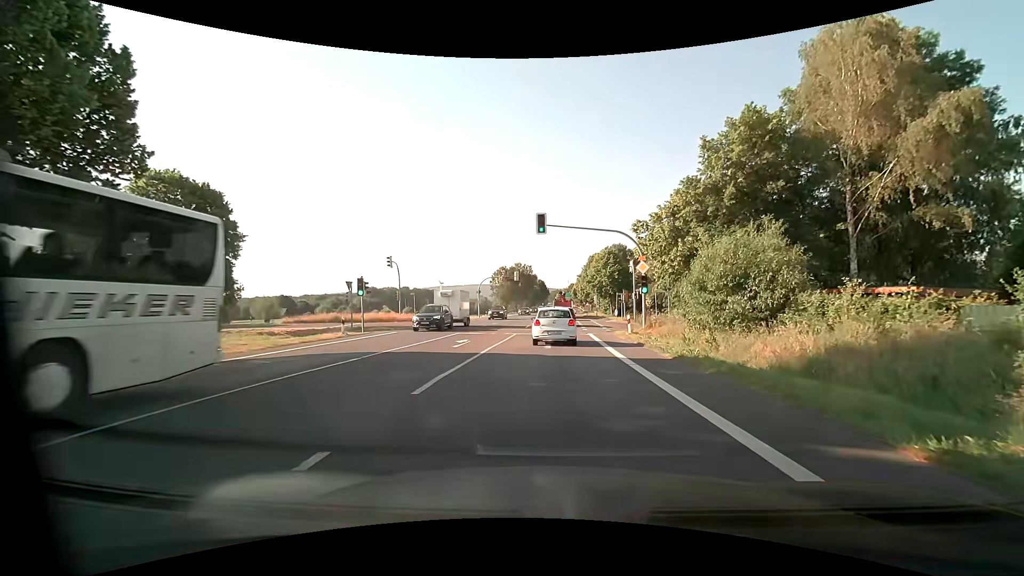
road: primary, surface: asphalt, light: Day
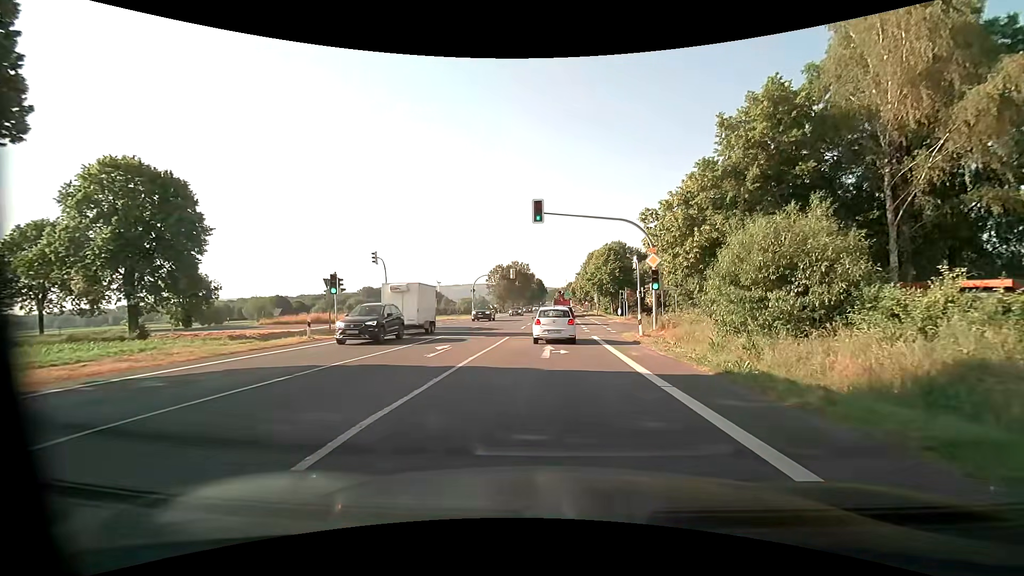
(0.0, +3.8) m; 0°
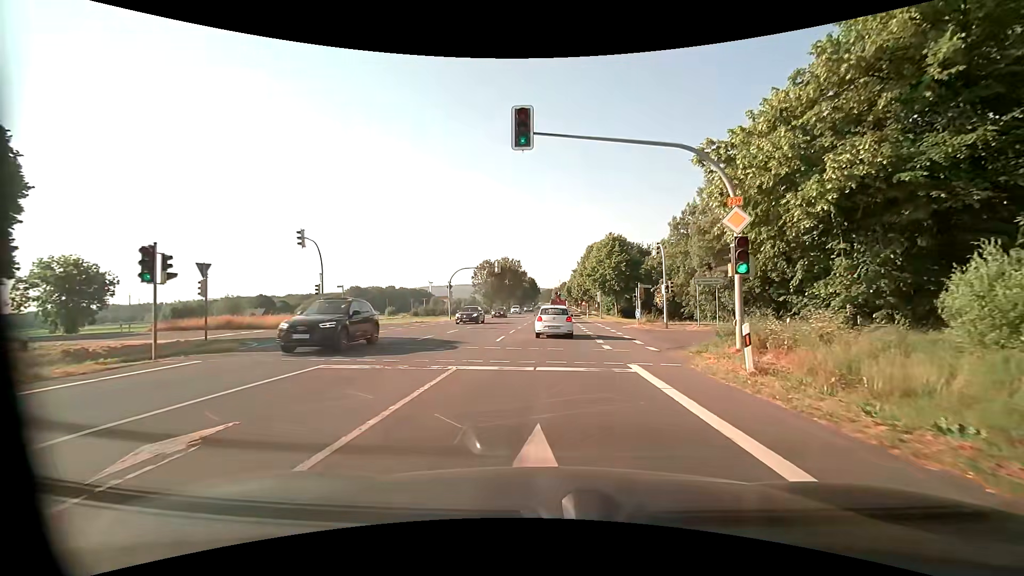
(+0.1, +13.0) m; +1°
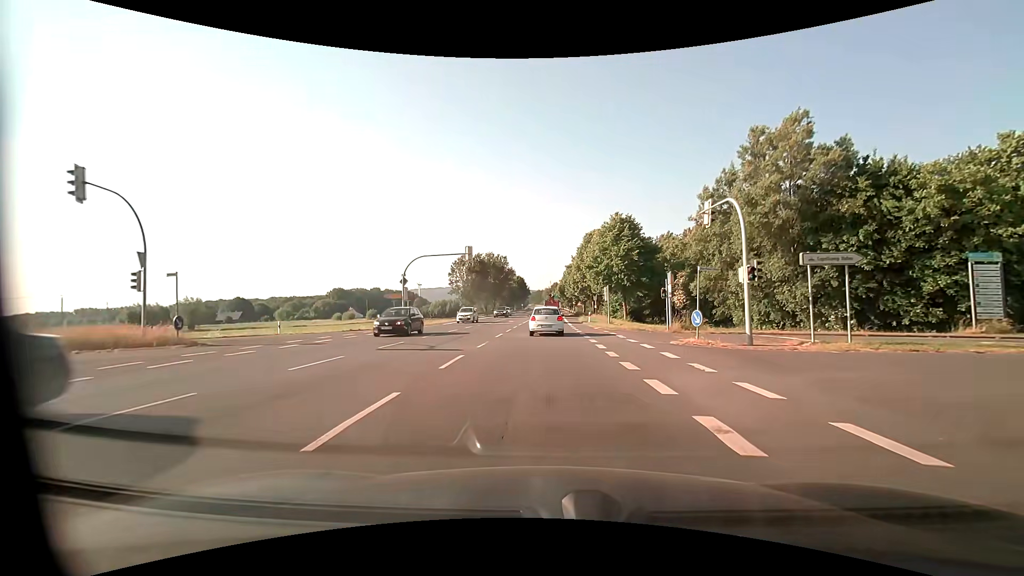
(+0.2, +15.6) m; +1°
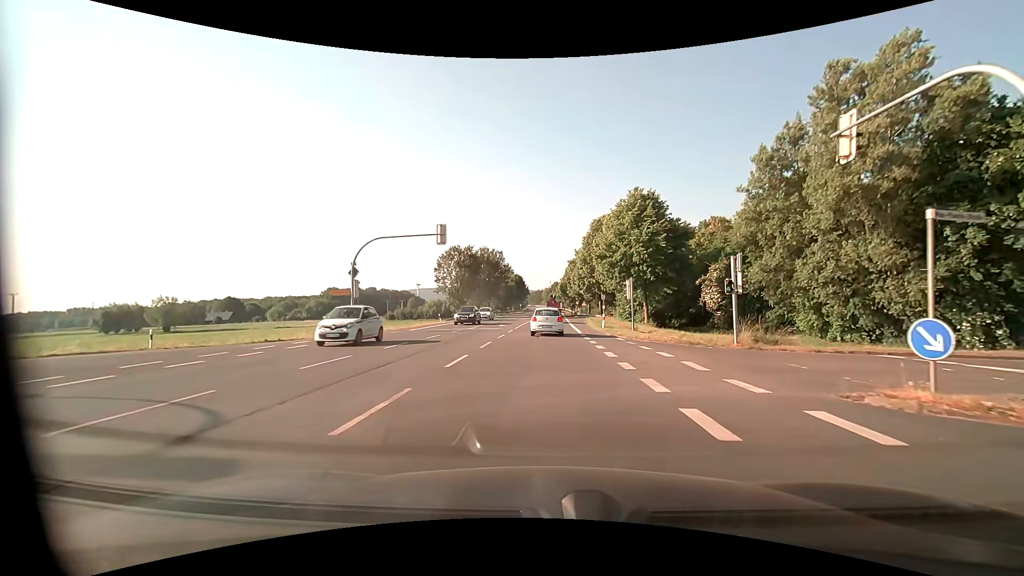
(0.0, +11.6) m; -1°
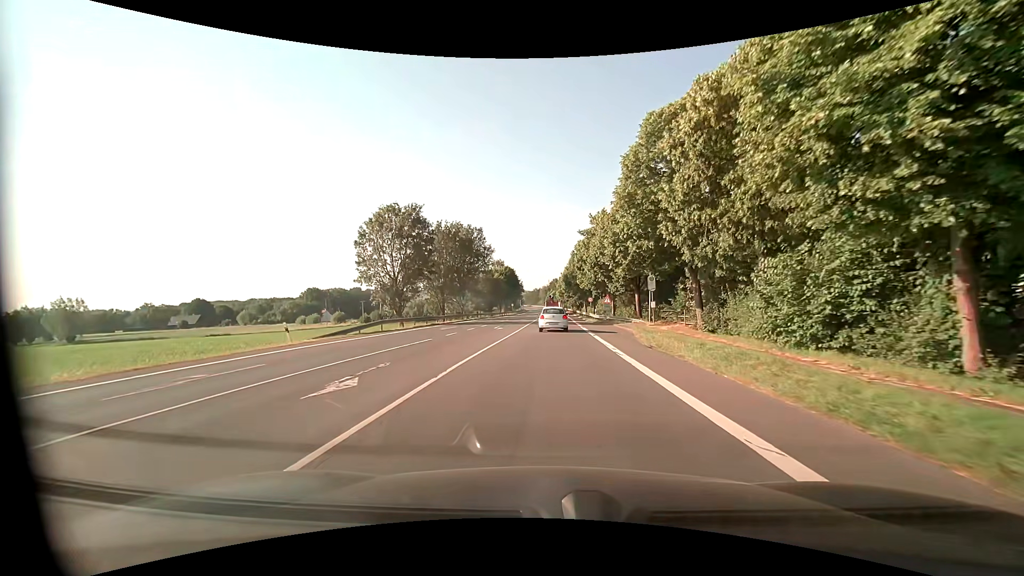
(+0.4, +32.8) m; +1°
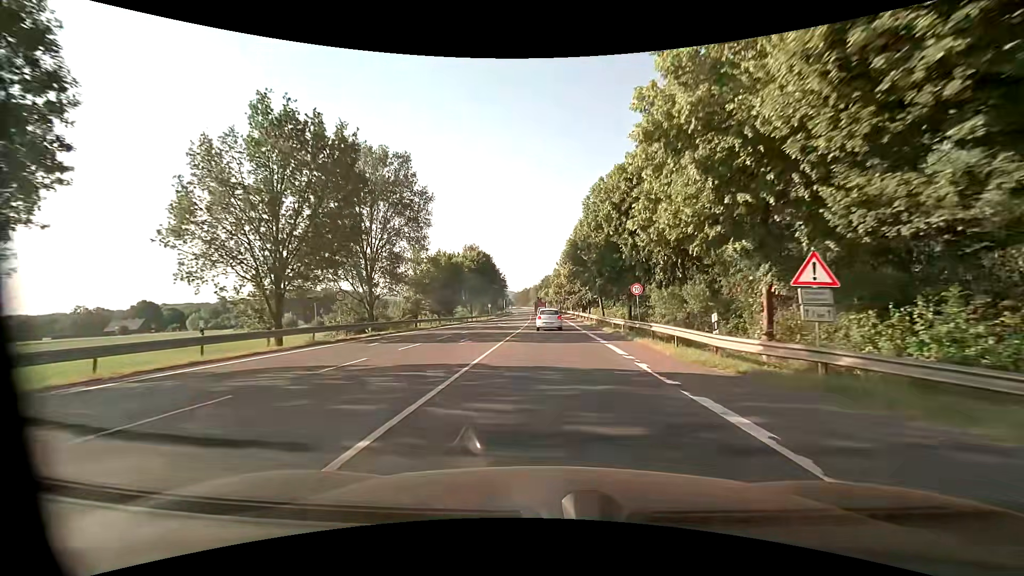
(+0.2, +38.6) m; +1°
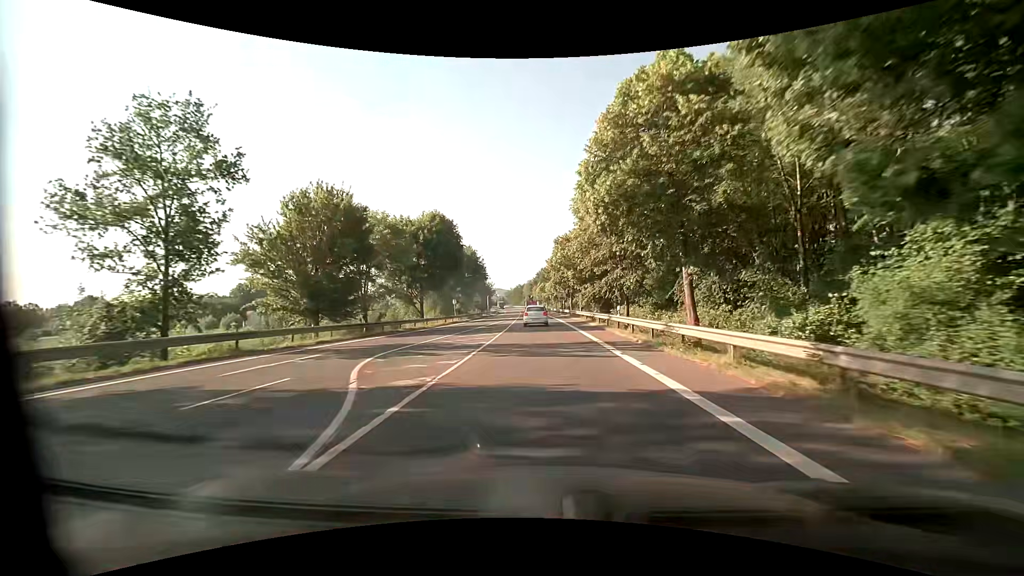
(0.0, +34.5) m; 0°
(0, +10) (0, +20) (0, +30) (-1, +40) (-1, +50) (-1, +60) (-2, +70) (-2, +80) (-3, +90) (-3, +100) m
